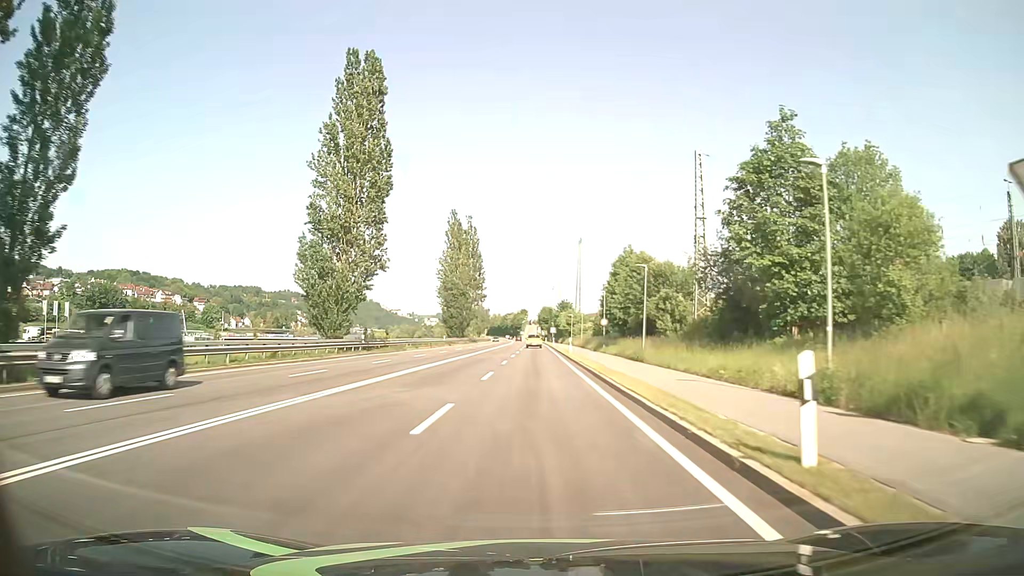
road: primary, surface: asphalt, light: Day
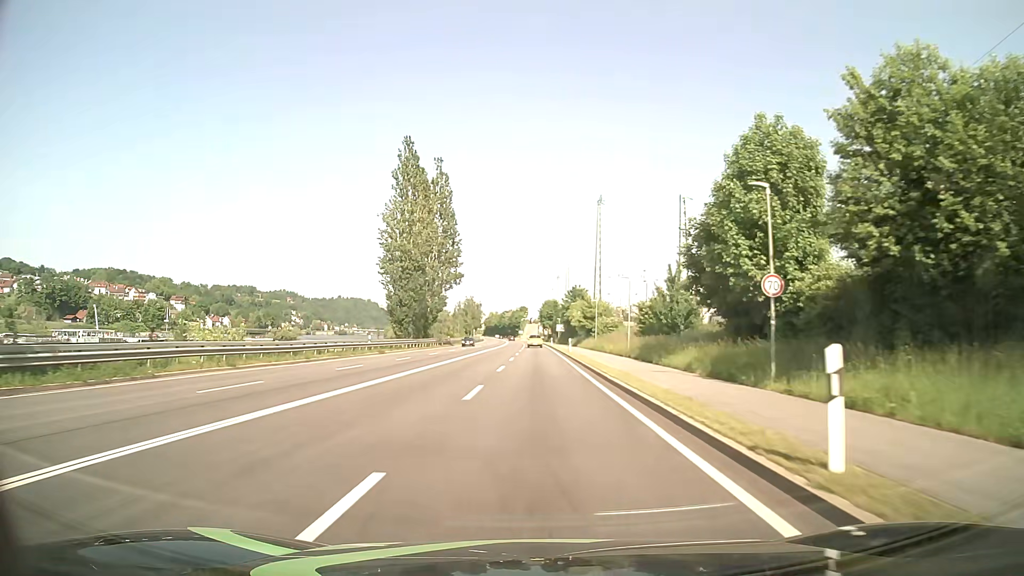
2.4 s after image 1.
(-0.1, +42.9) m; 0°
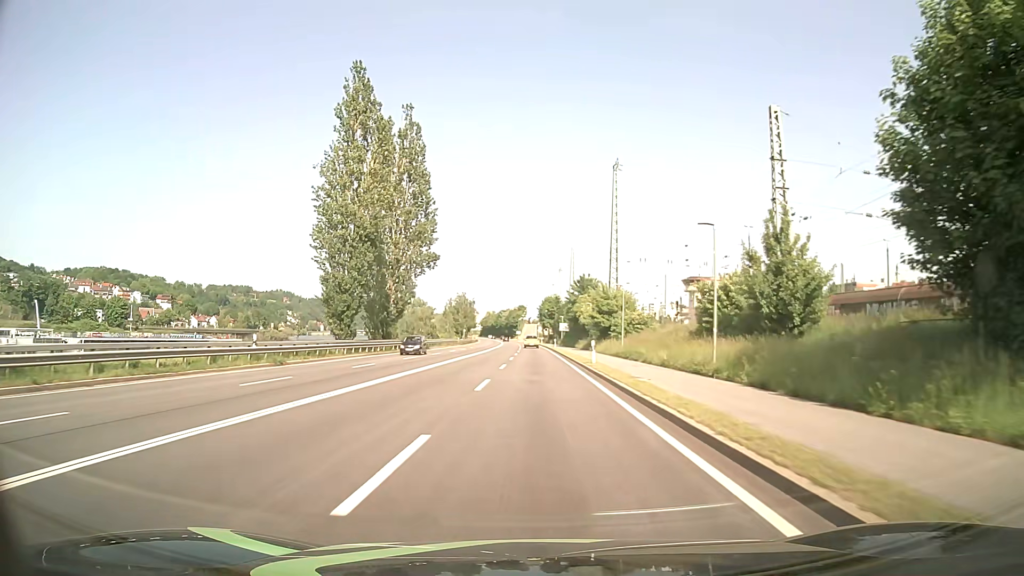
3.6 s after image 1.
(+0.1, +21.5) m; 0°
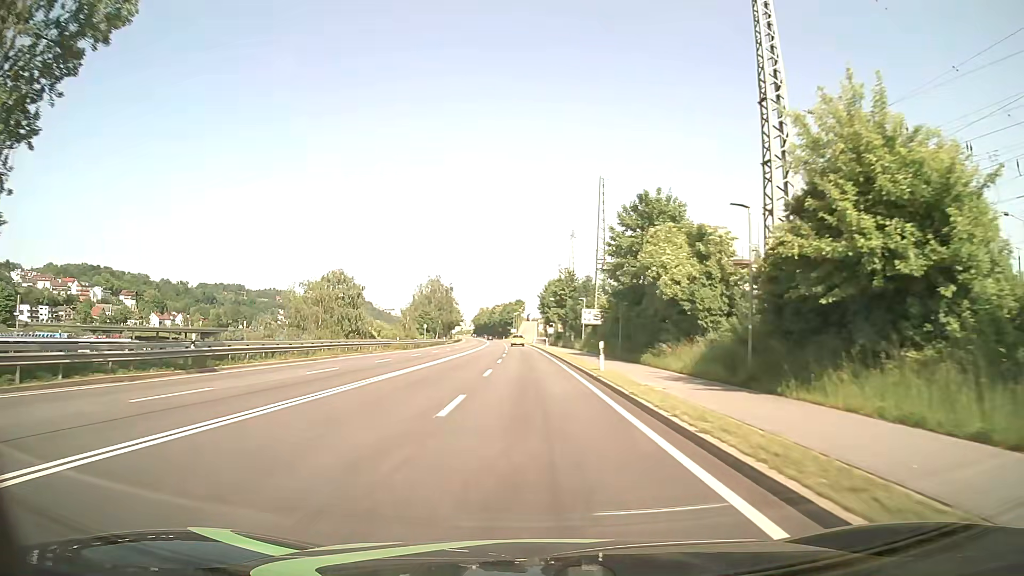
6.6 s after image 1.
(0.0, +53.7) m; 0°
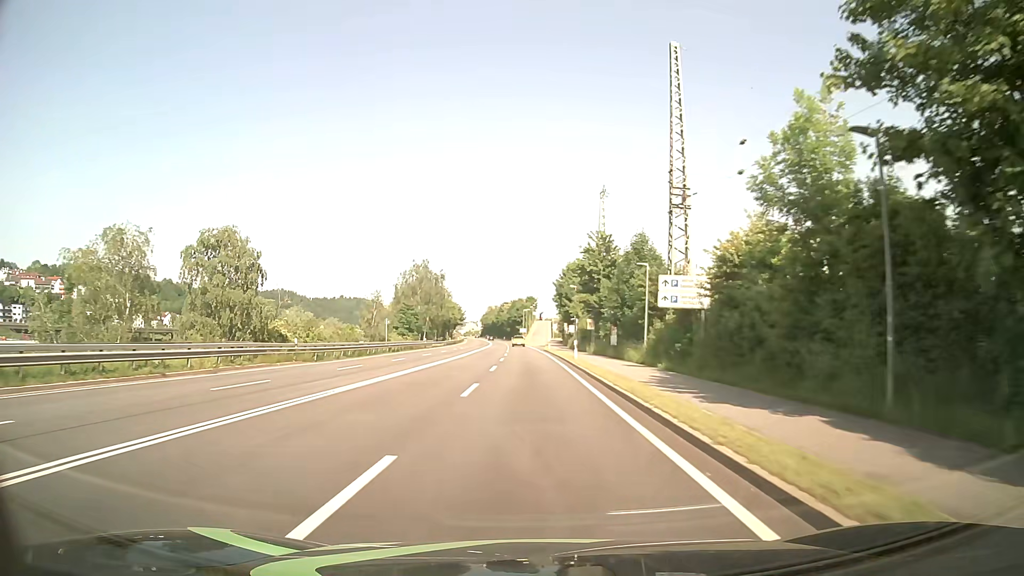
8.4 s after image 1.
(-0.2, +32.3) m; -1°
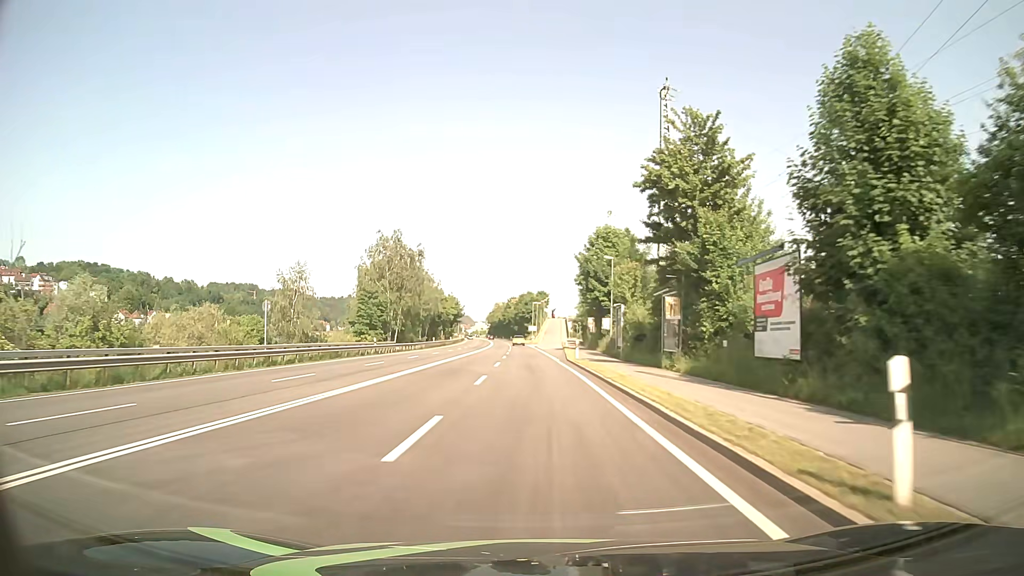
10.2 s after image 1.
(-0.2, +32.3) m; -1°
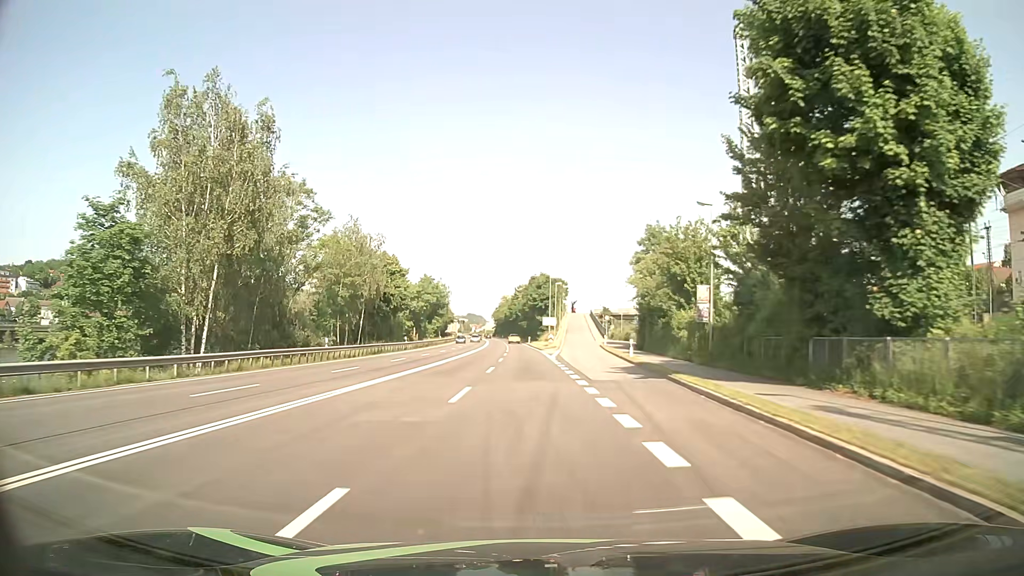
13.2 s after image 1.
(-0.6, +53.8) m; -1°
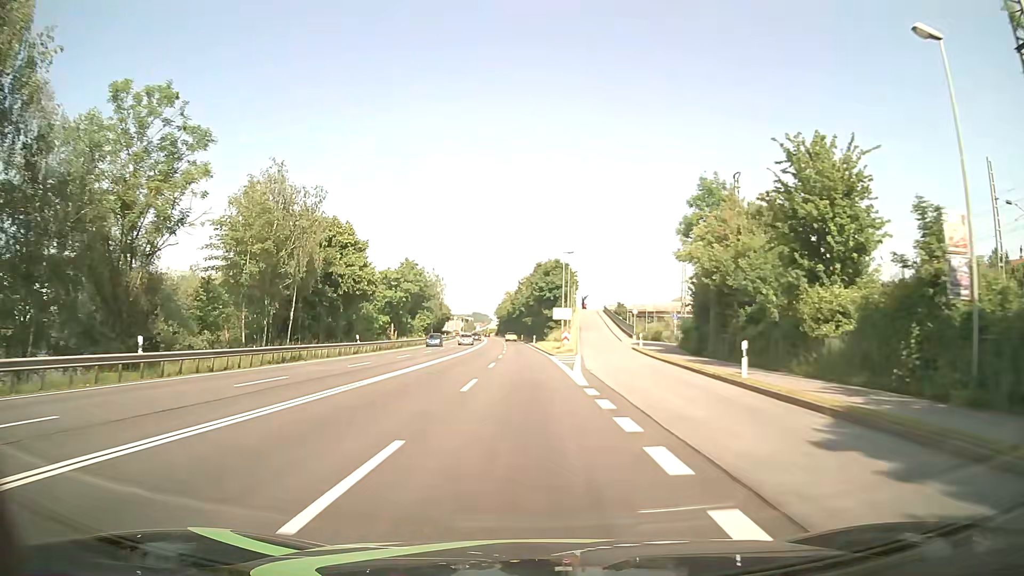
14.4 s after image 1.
(-0.1, +21.5) m; -1°
(0, +10) (0, +20) (0, +30) (0, +40) (0, +50) (-1, +60) (-1, +70) (-1, +80) (-2, +90) (-2, +100) m
